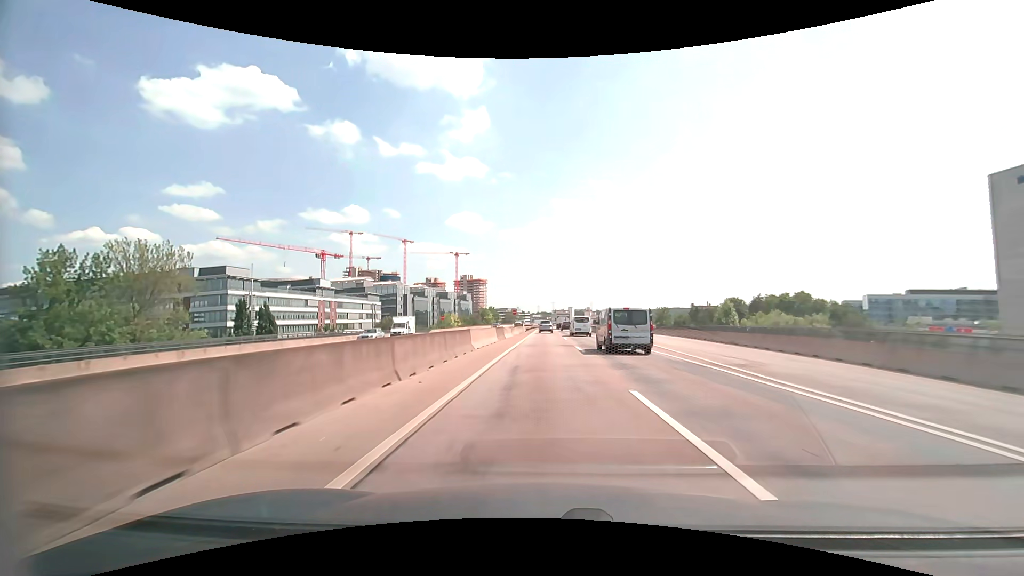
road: motorway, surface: asphalt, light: Day
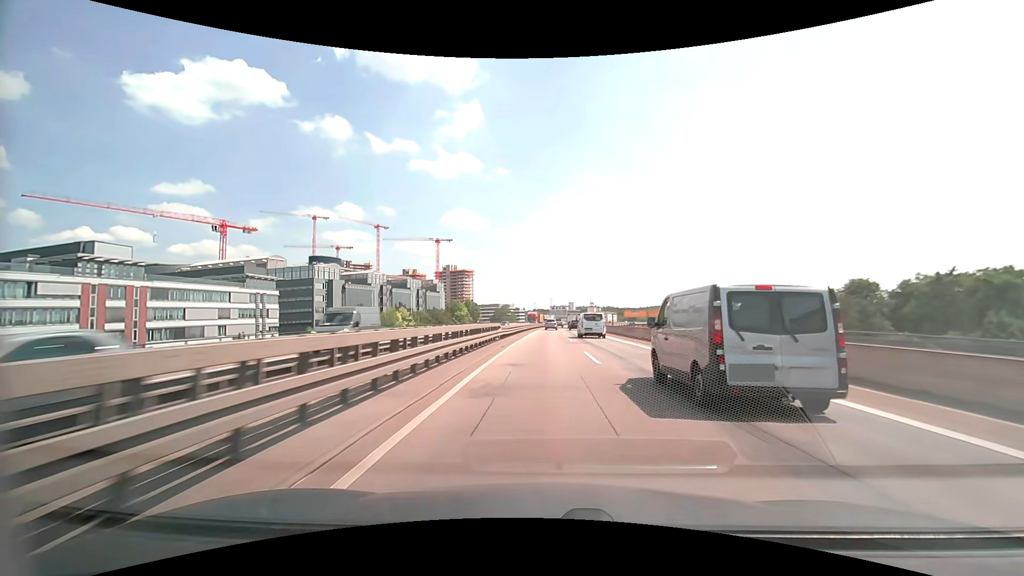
(+0.3, +78.3) m; 0°
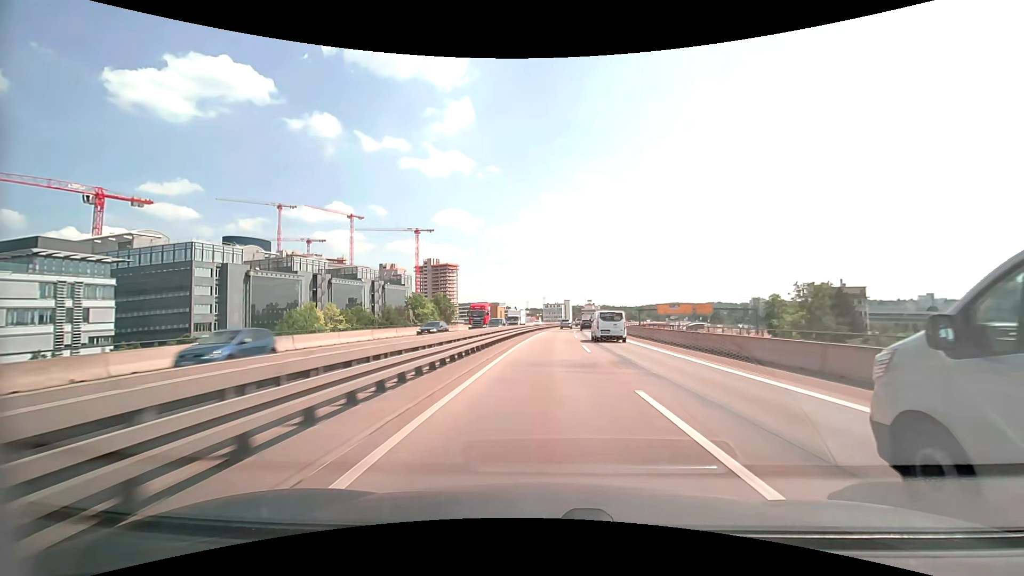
(+0.2, +47.5) m; +1°
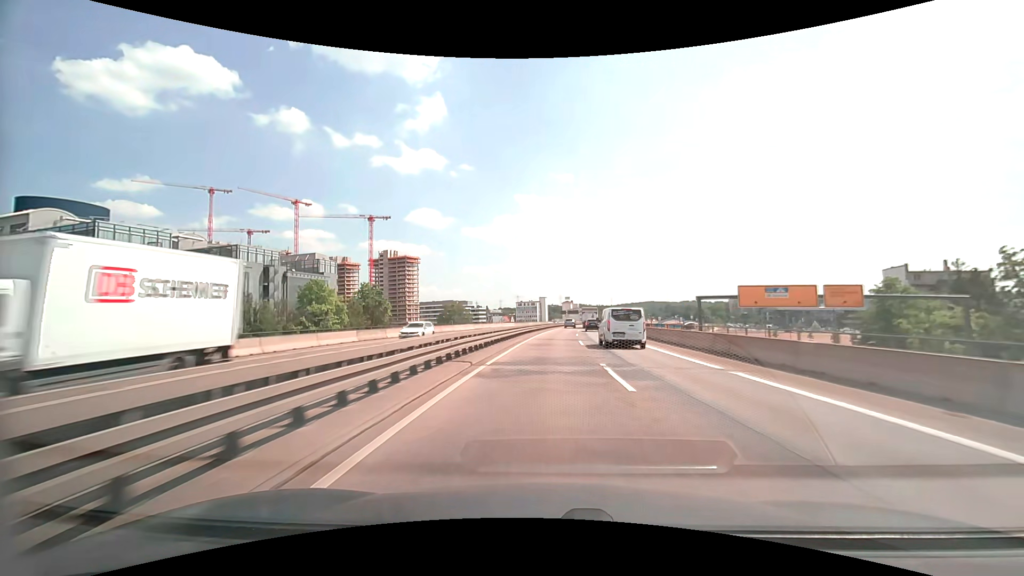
(+1.3, +47.9) m; +3°
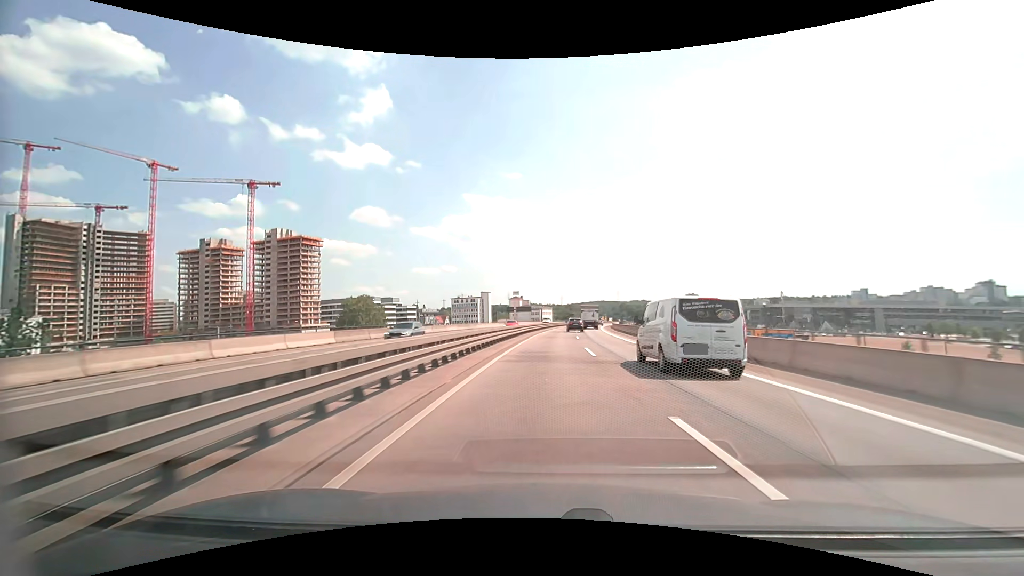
(+4.0, +80.4) m; +6°
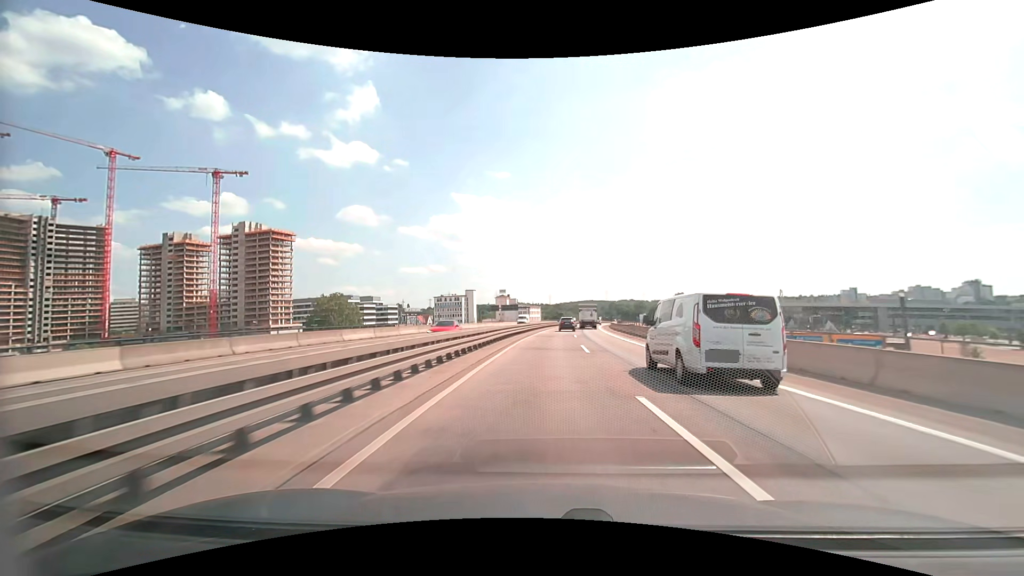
(+0.2, +16.2) m; +1°
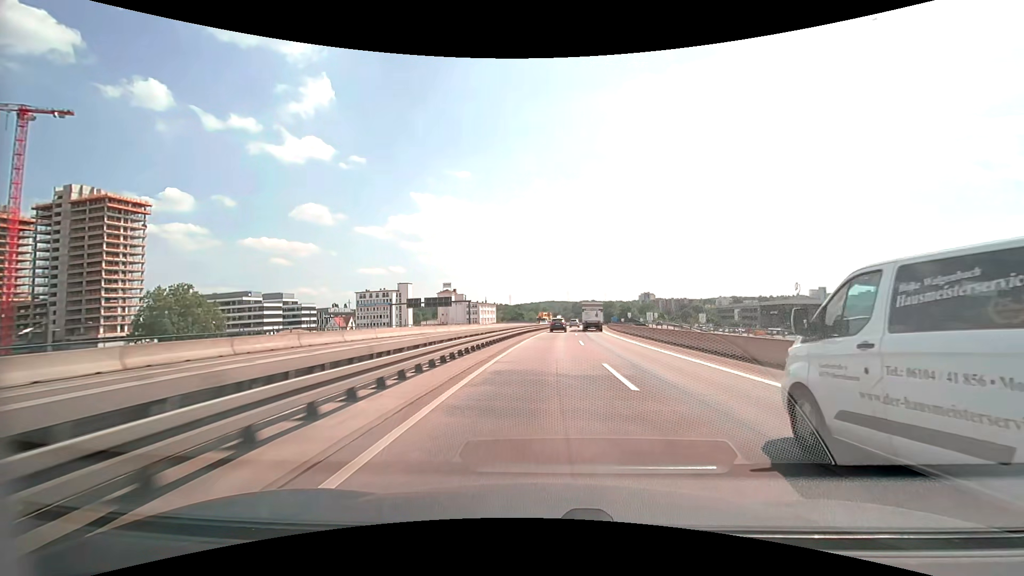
(+2.3, +65.1) m; +4°
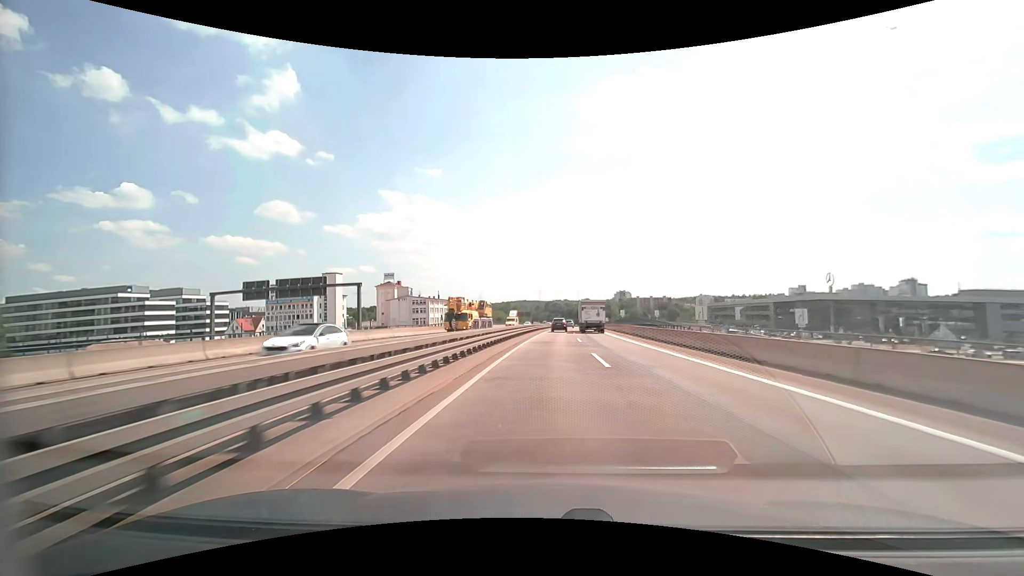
(+1.4, +49.2) m; +3°
(0, +10) (0, +20) (+1, +30) (+1, +40) (+1, +50) (+2, +60) (+2, +70) (+3, +80) (+4, +90) (+5, +100) m
